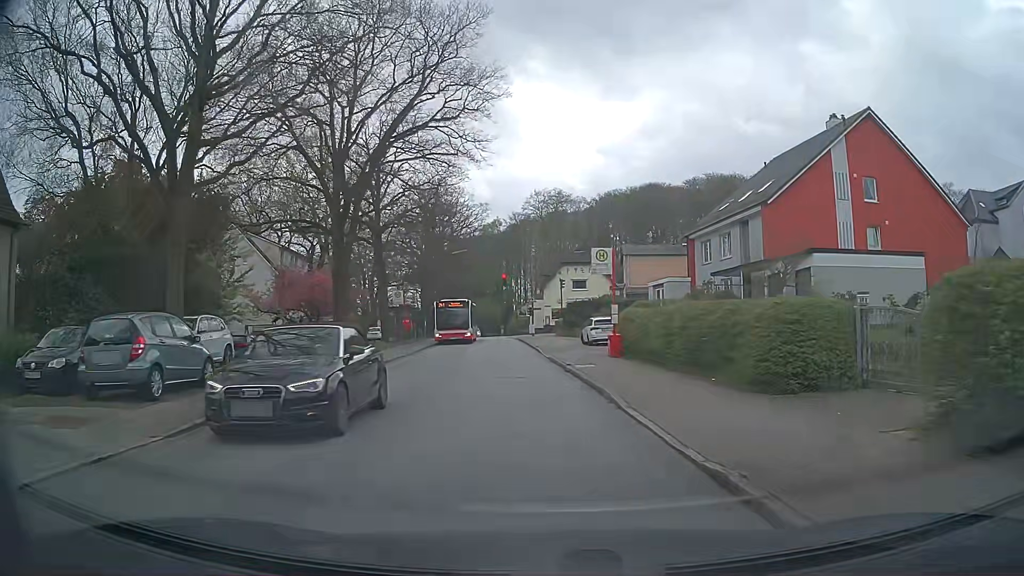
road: tertiary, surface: asphalt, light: Day
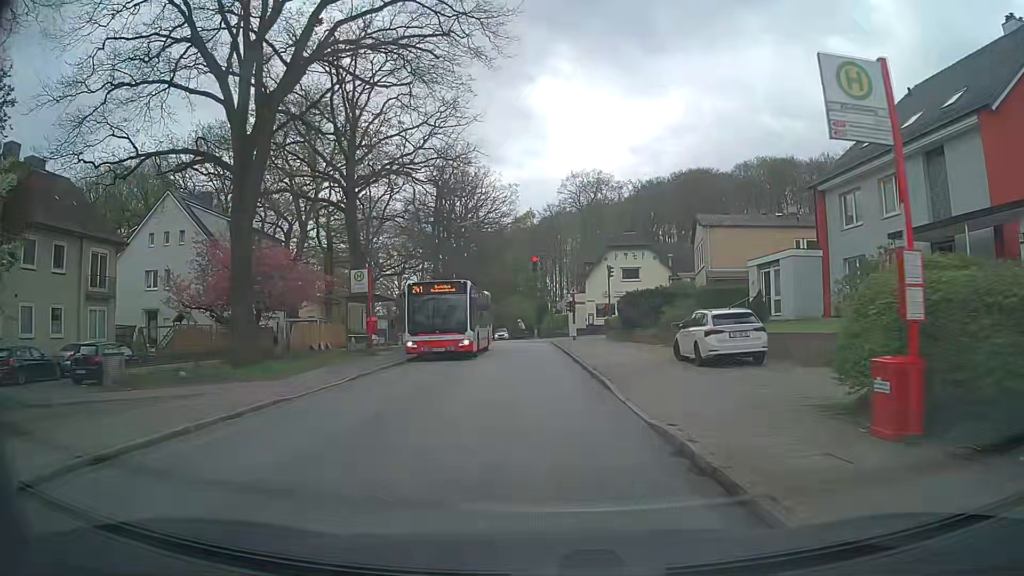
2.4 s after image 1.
(-0.9, +17.6) m; -4°
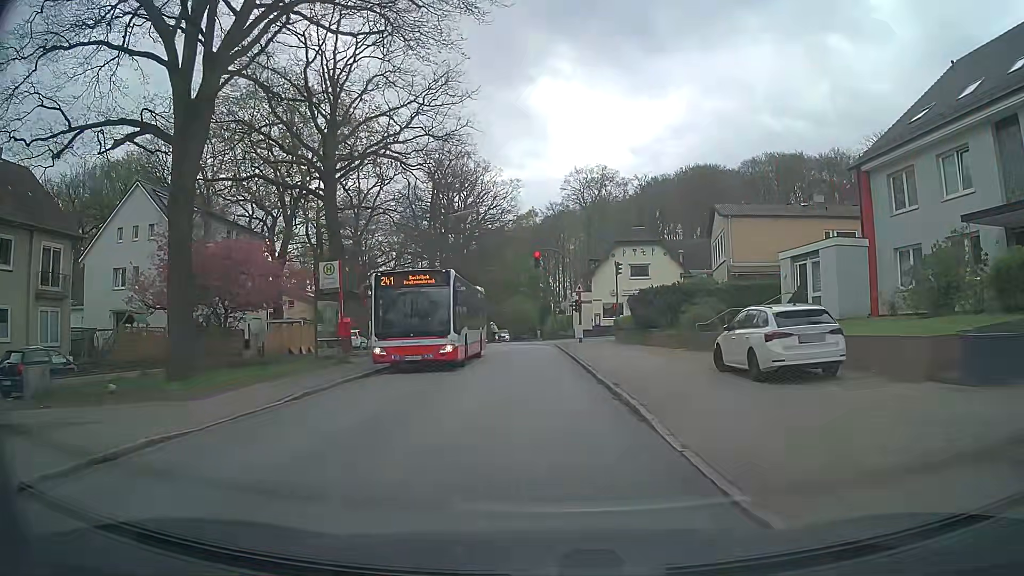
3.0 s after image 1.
(0.0, +4.4) m; -1°
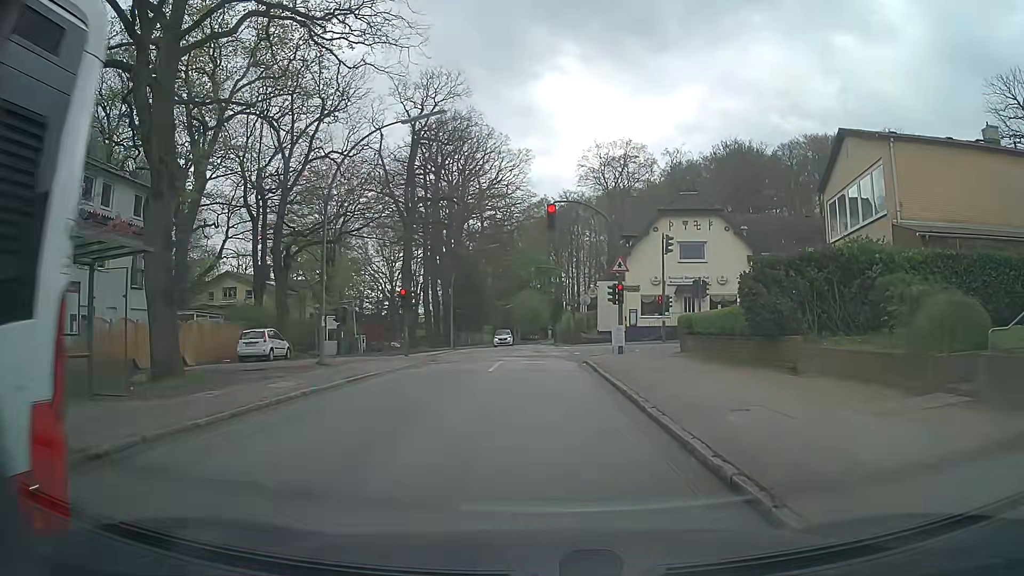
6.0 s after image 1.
(0.0, +17.7) m; 0°
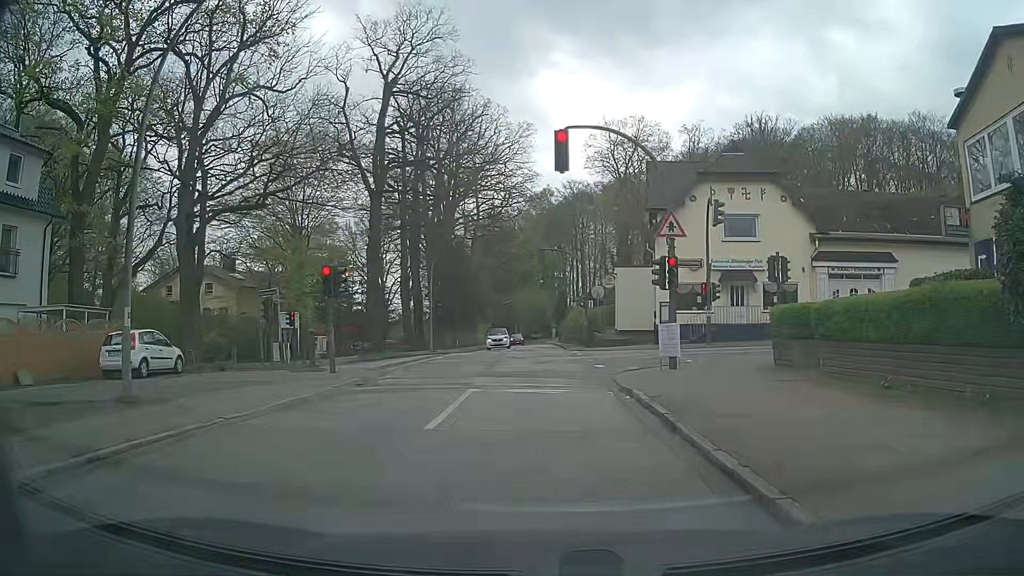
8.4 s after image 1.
(-0.1, +10.8) m; -1°
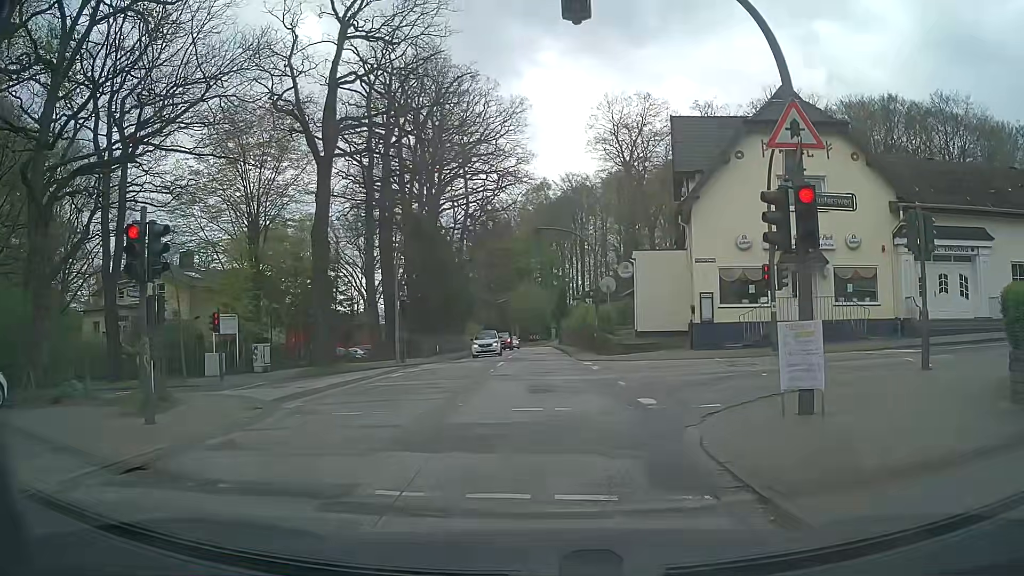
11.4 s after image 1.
(+0.1, +9.1) m; +2°
